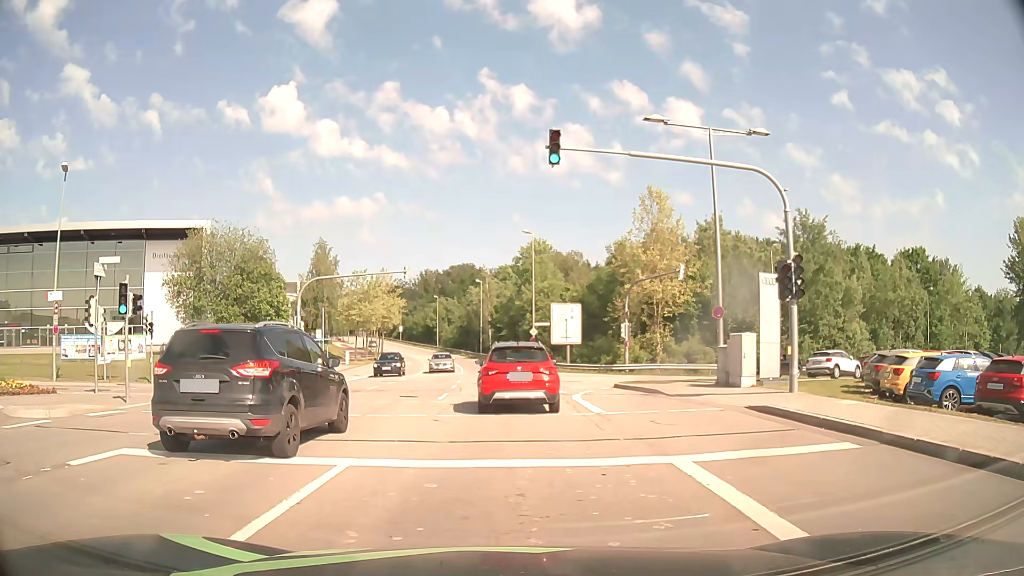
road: secondary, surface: asphalt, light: Day
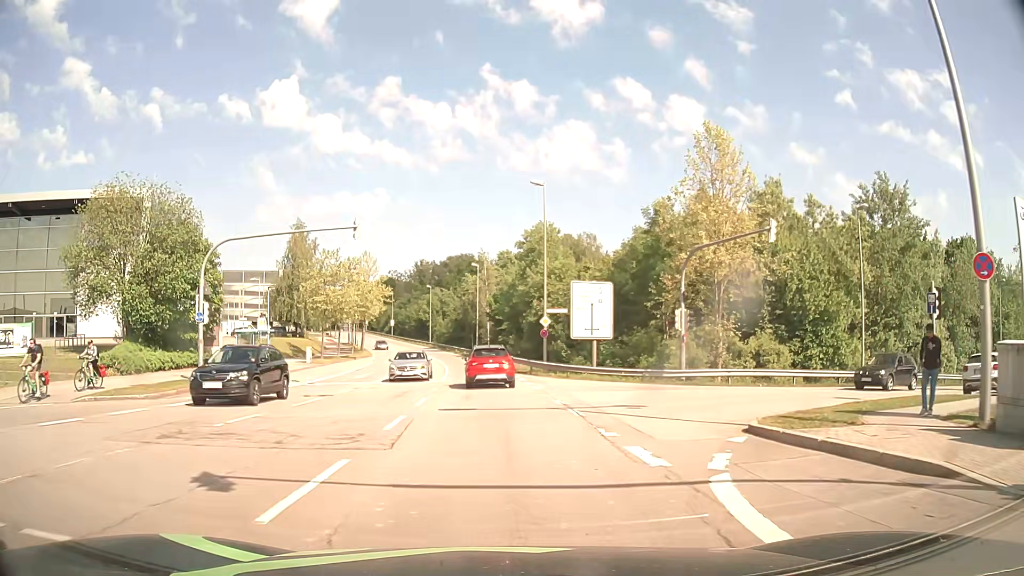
(+0.1, +14.7) m; 0°
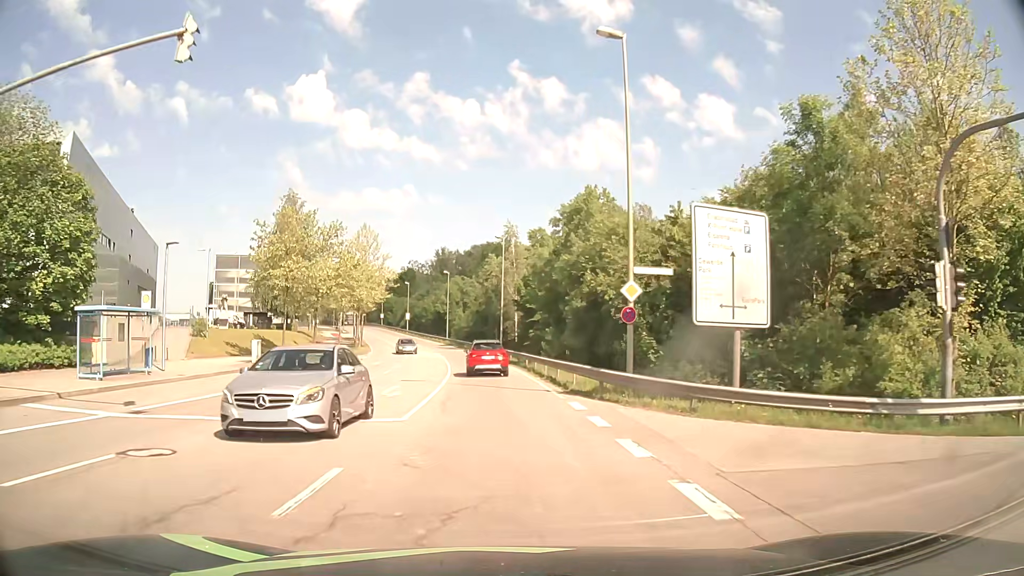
(-0.4, +18.3) m; -2°
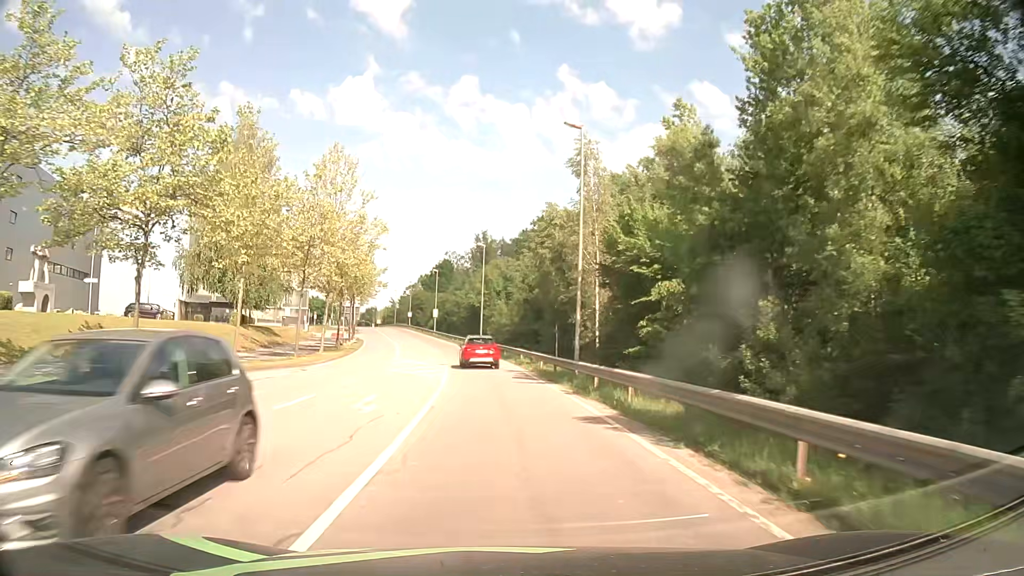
(-1.1, +31.5) m; -4°
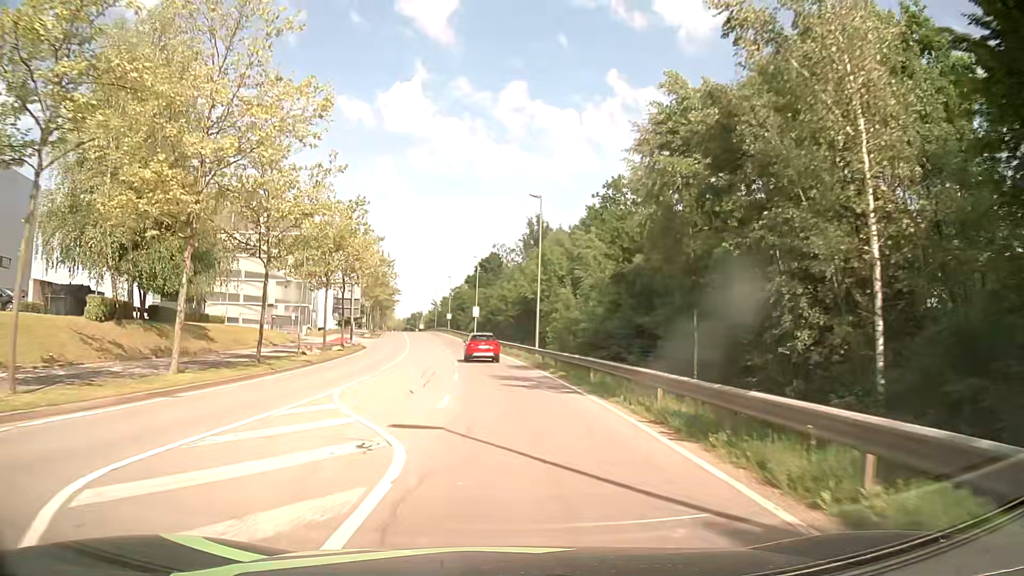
(-1.1, +24.9) m; -5°
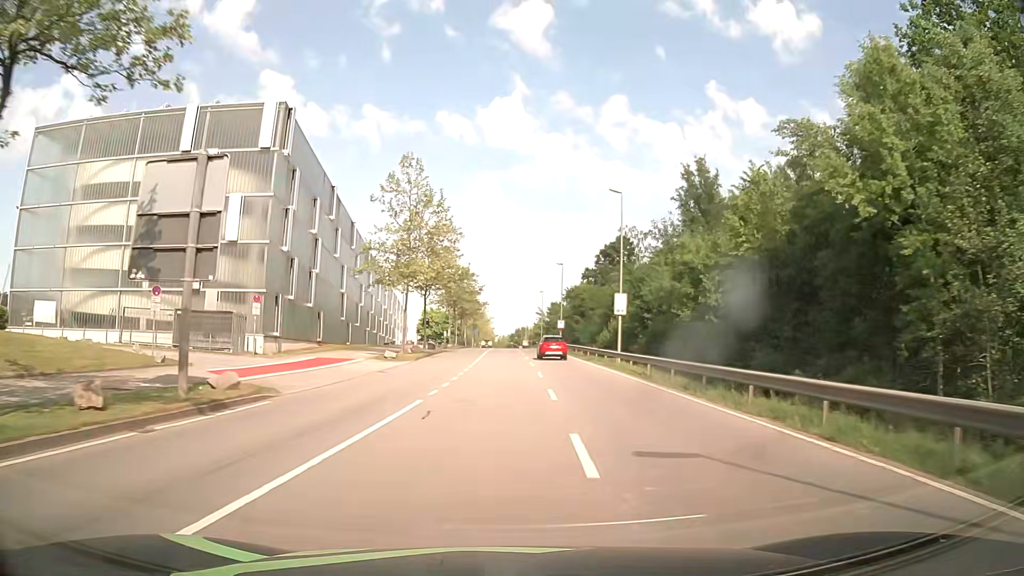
(-3.6, +42.5) m; -10°
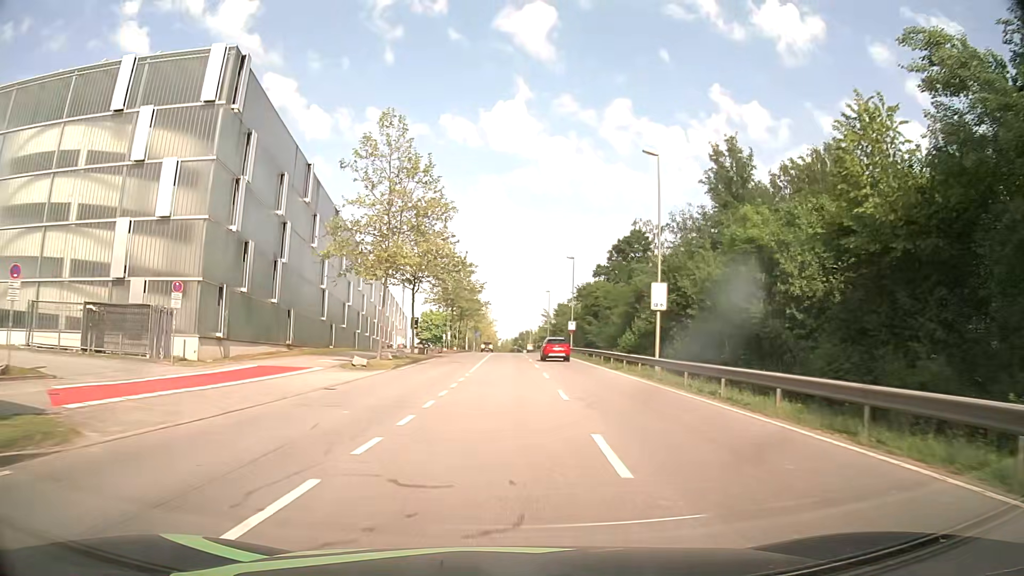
(0.0, +9.0) m; 0°
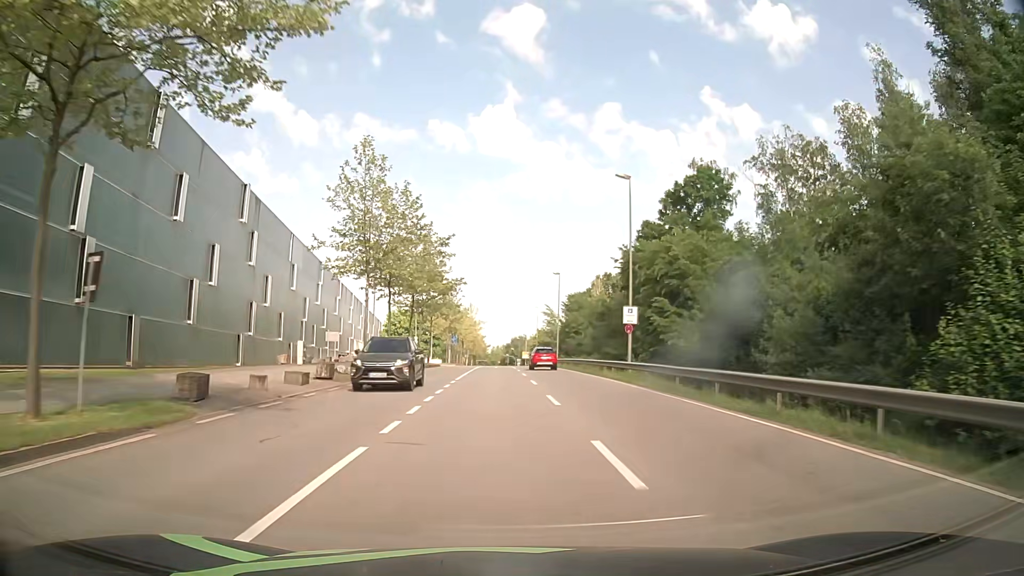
(+0.4, +36.9) m; +1°
(0, +10) (0, +20) (0, +30) (-1, +40) (-1, +50) (-1, +60) (-1, +70) (-1, +80) (-2, +90) (-2, +100) m
